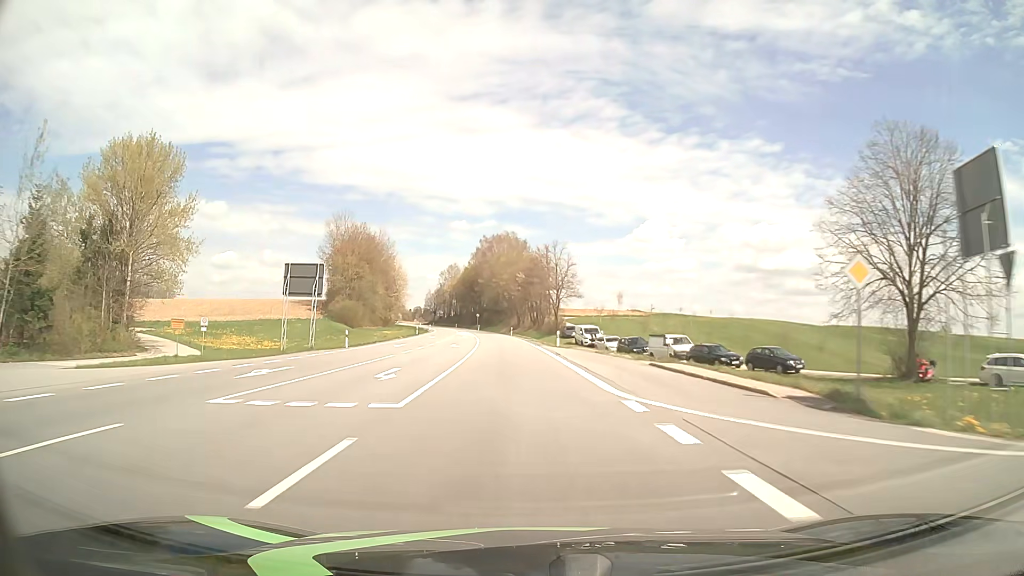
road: primary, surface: asphalt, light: Day
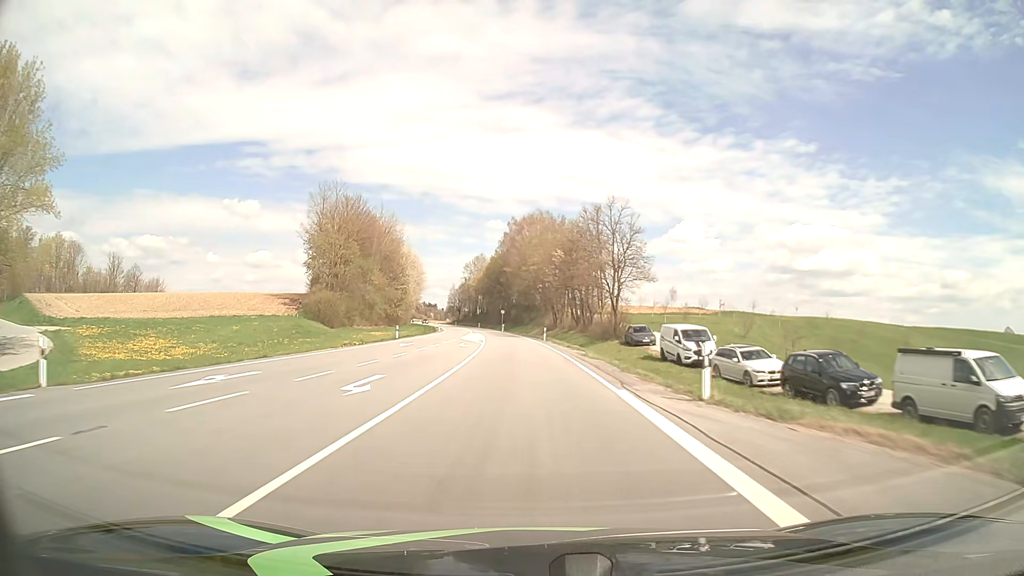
(-0.8, +31.6) m; -3°
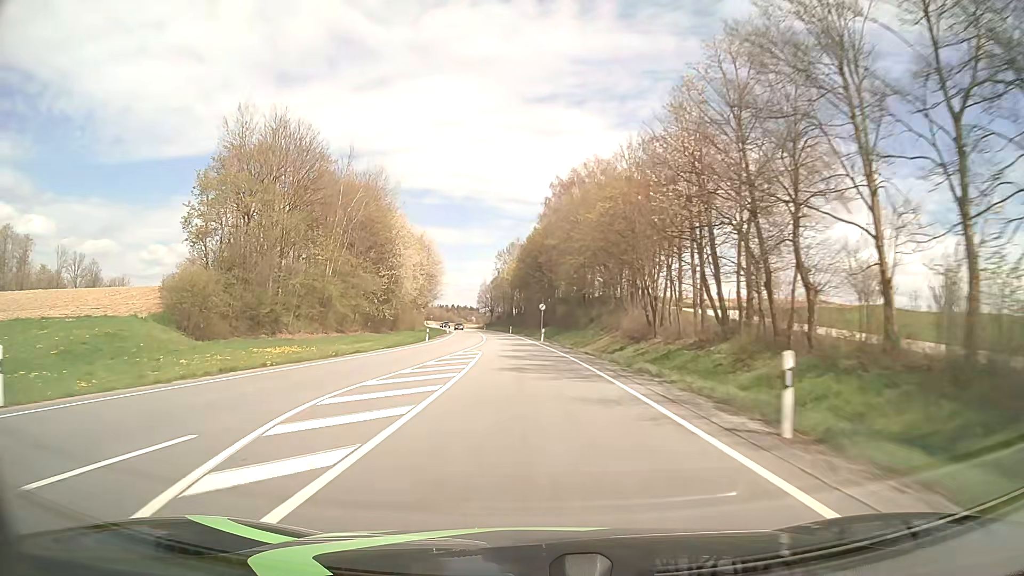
(-1.7, +47.4) m; -4°
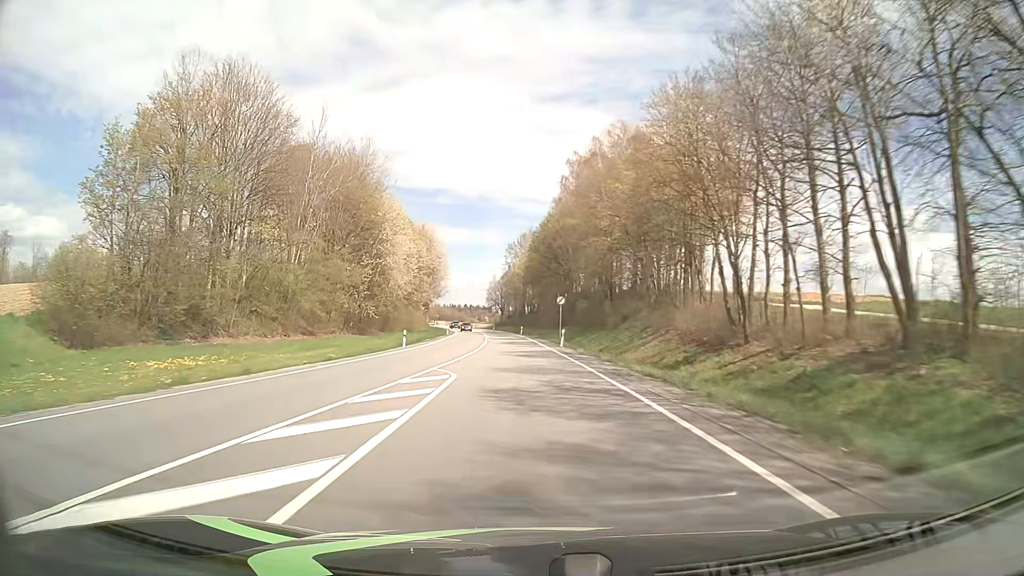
(-0.2, +15.8) m; -1°
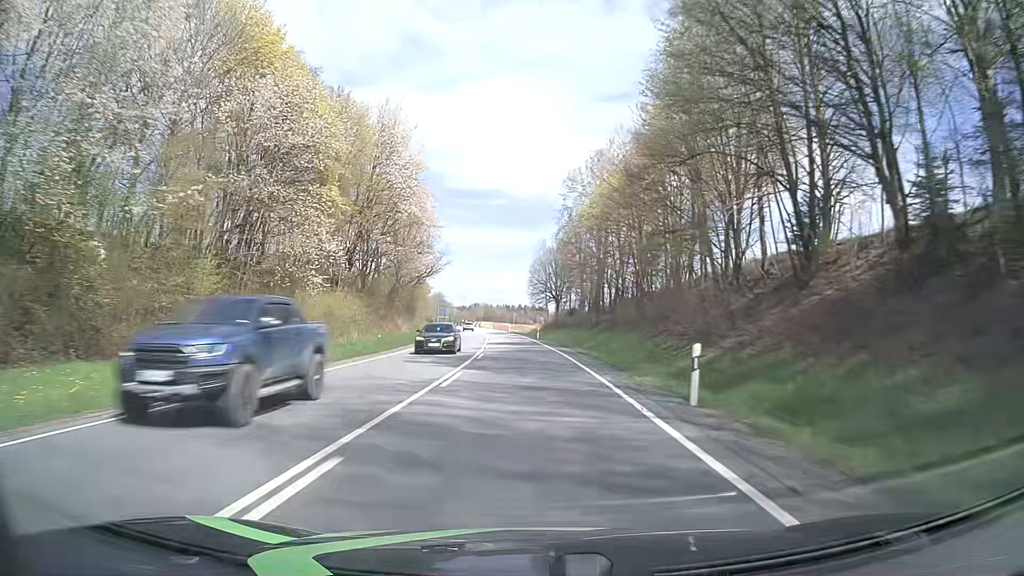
(-3.5, +78.8) m; -5°
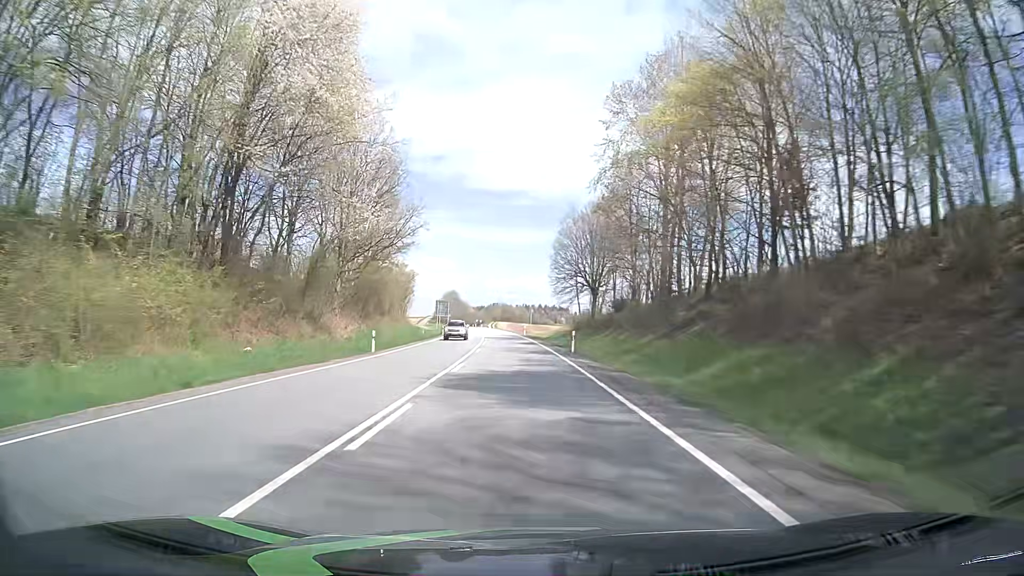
(-0.5, +31.6) m; -1°
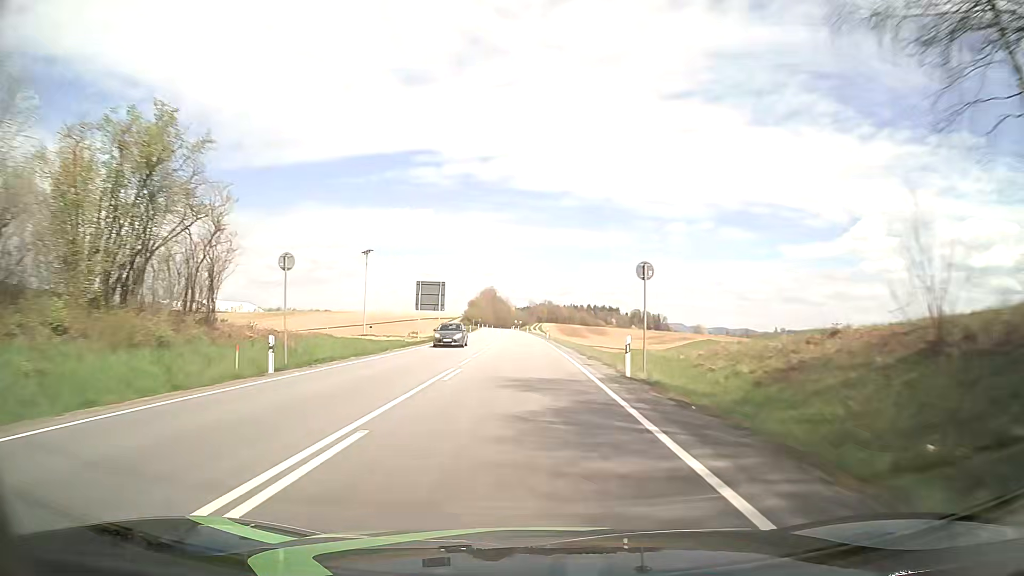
(-2.6, +63.1) m; -4°
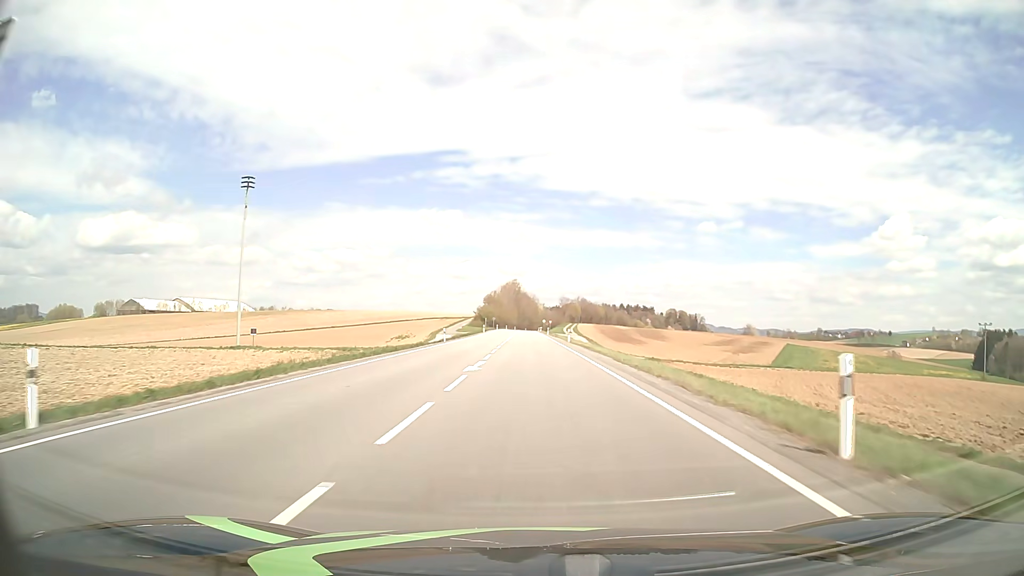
(-1.5, +63.2) m; -2°
(0, +10) (0, +20) (0, +30) (0, +40) (0, +50) (-1, +60) (-1, +70) (-1, +80) (-1, +90) (-1, +100) m
